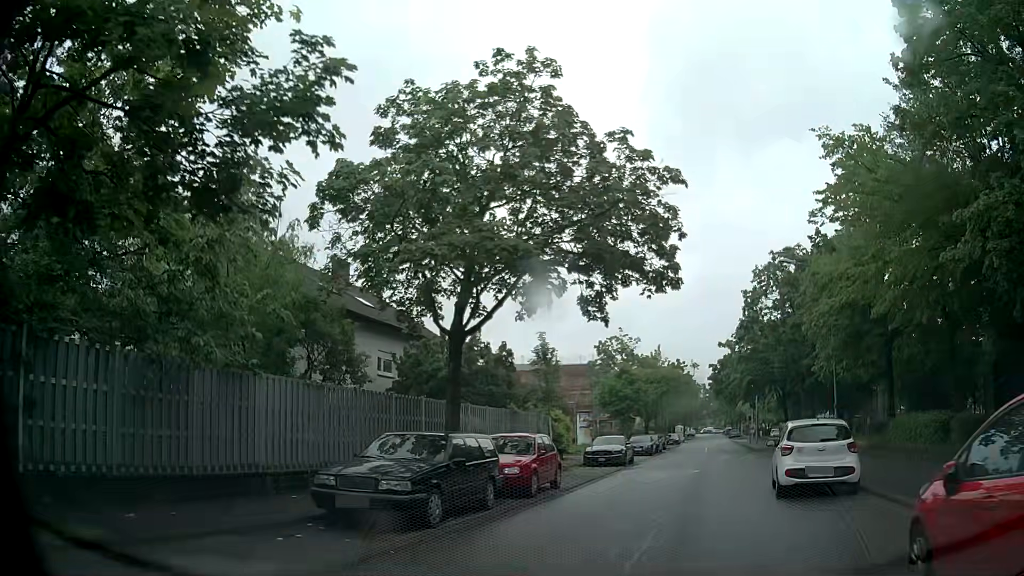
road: residential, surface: asphalt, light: Day
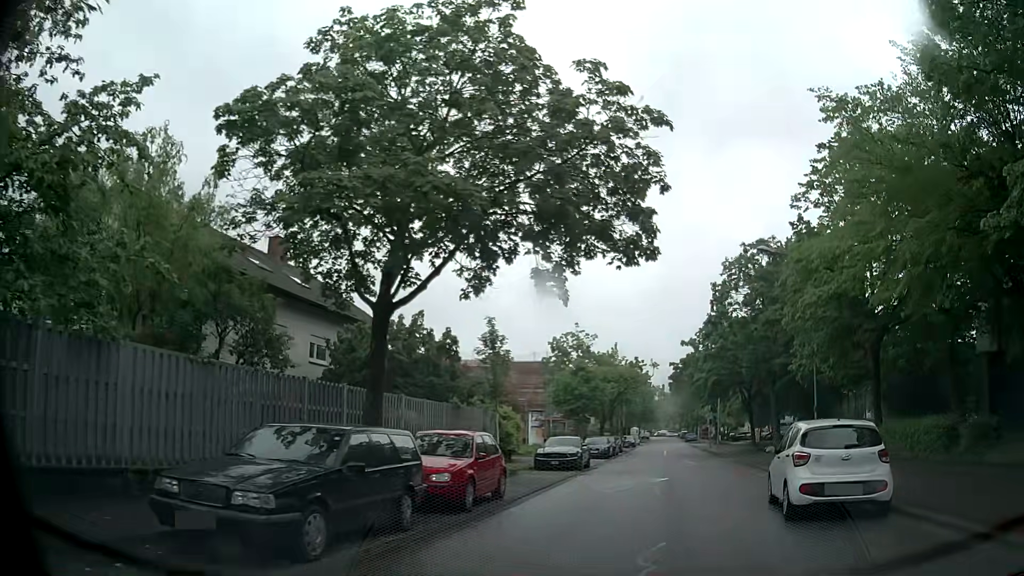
(+0.1, +3.2) m; +4°
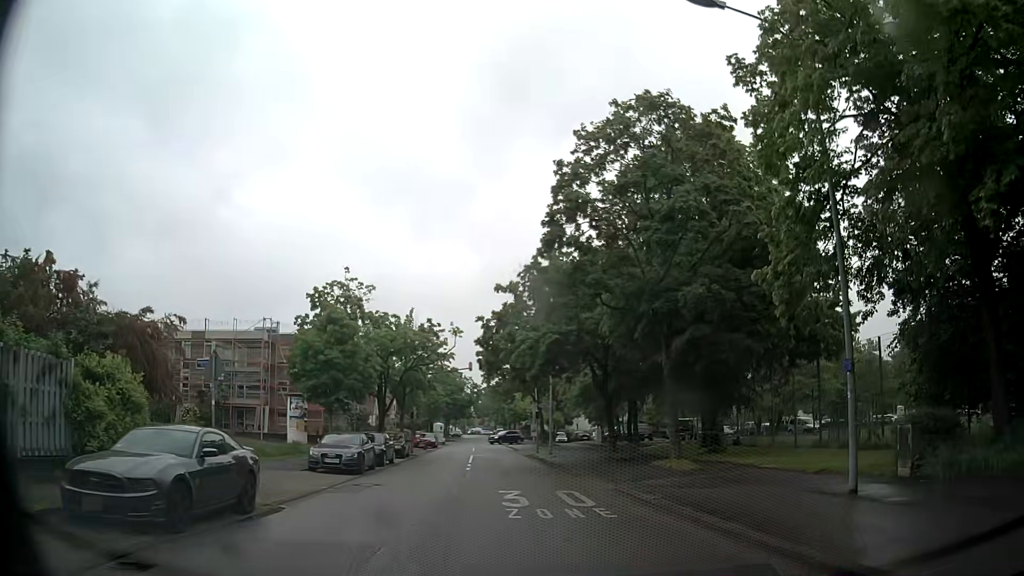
(+3.5, +18.5) m; +18°
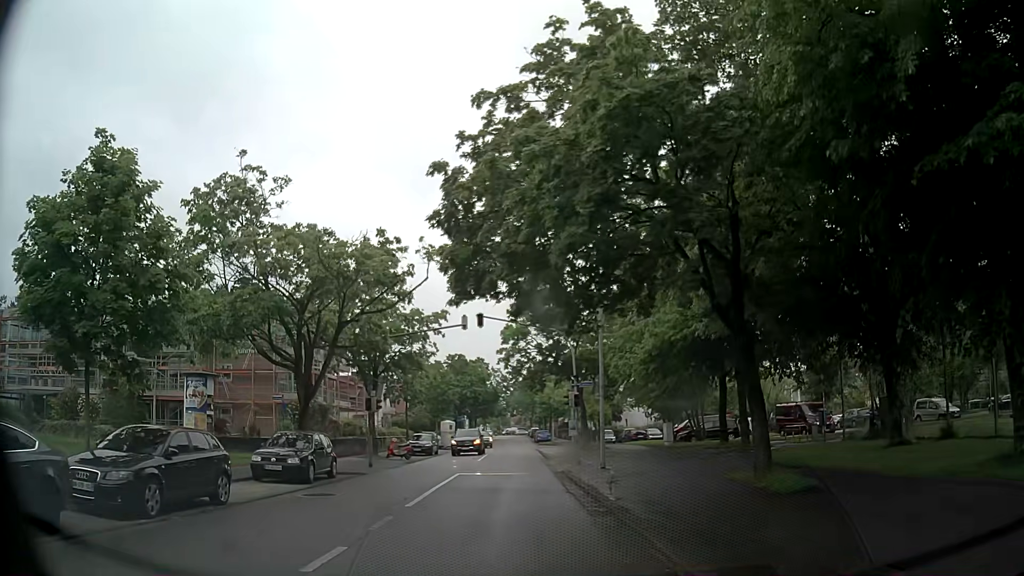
(-0.8, +18.8) m; -5°
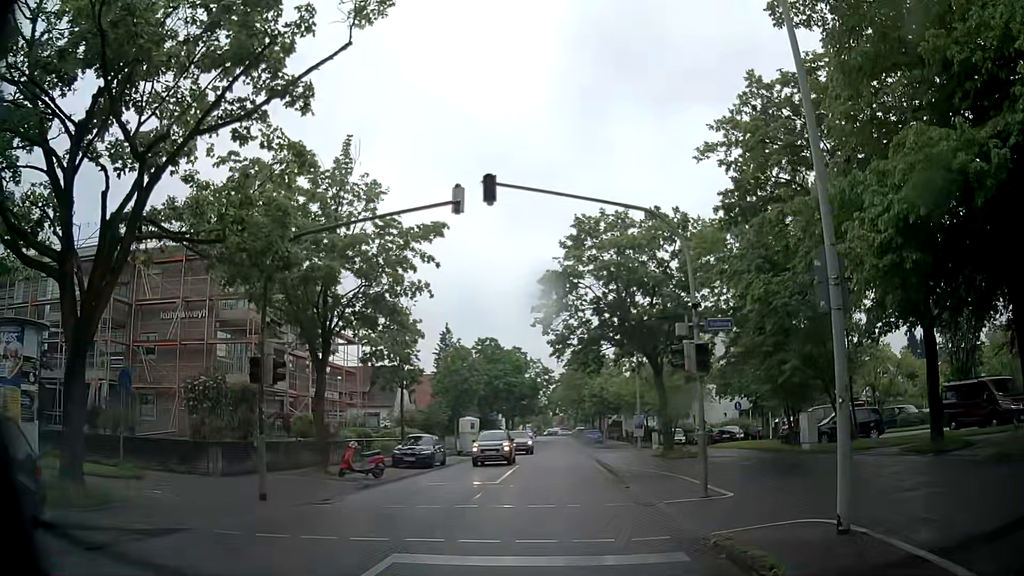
(-0.8, +15.1) m; -3°
